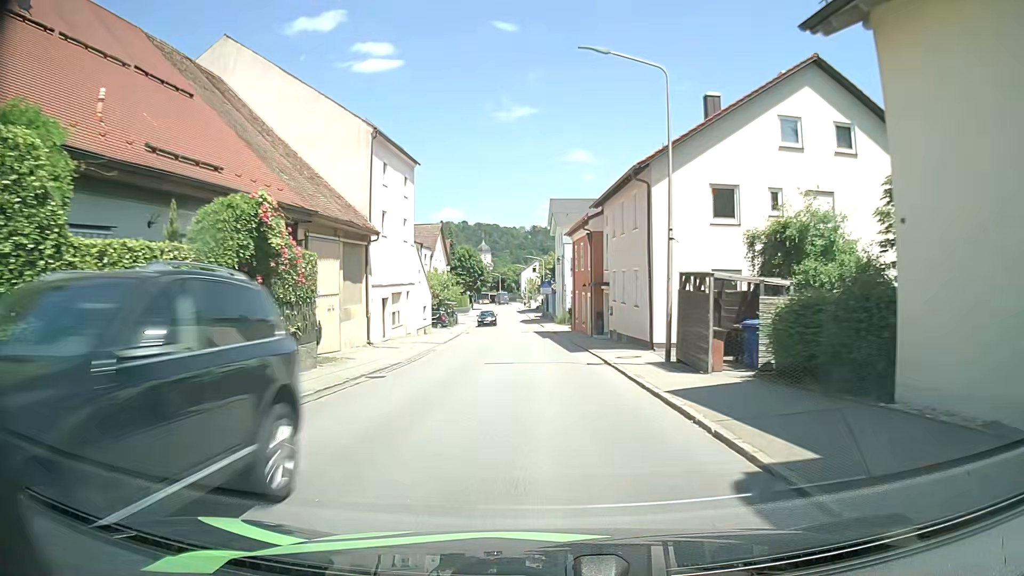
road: tertiary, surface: asphalt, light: Day
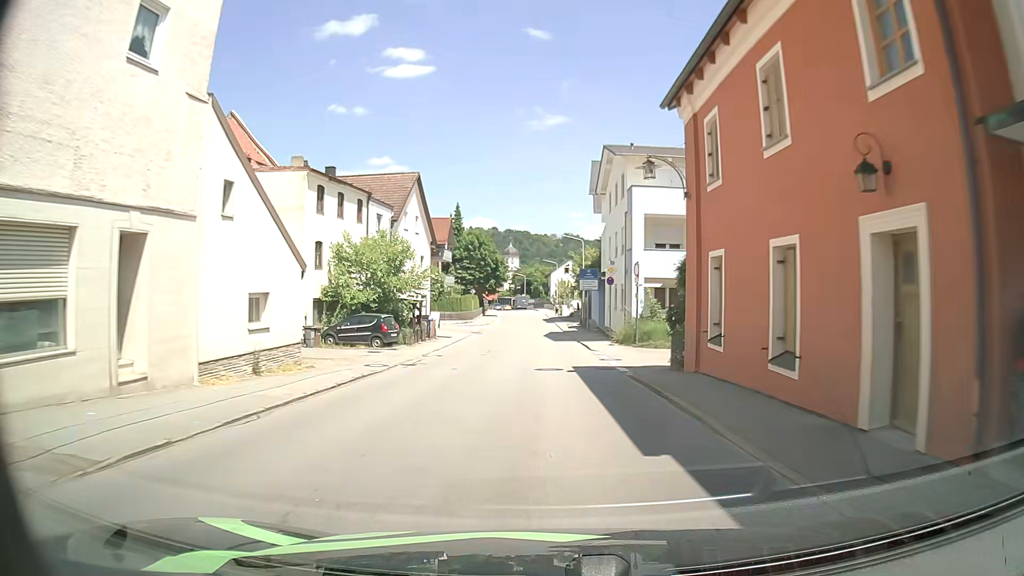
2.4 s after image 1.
(-0.9, +30.2) m; -3°
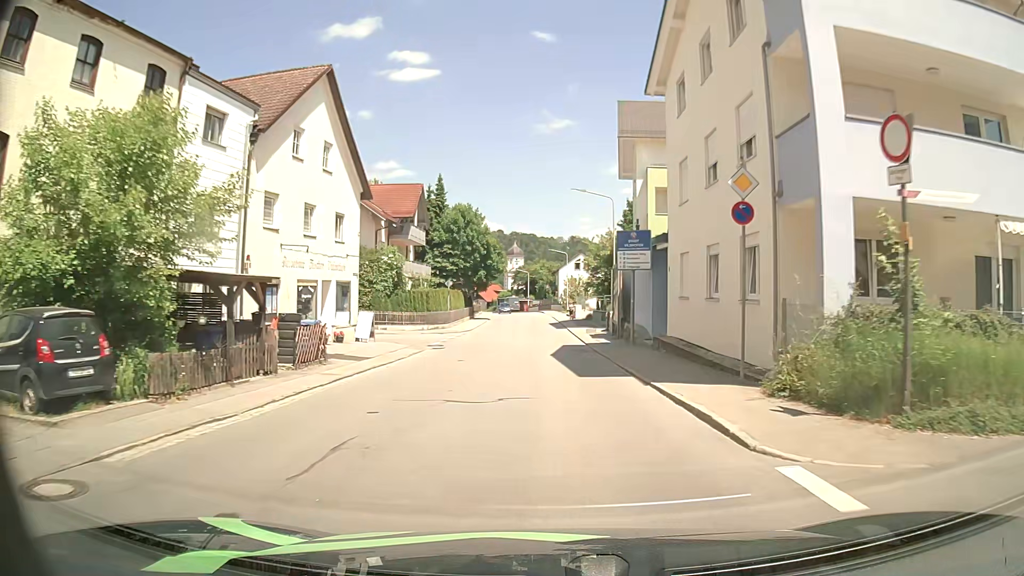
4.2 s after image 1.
(+0.1, +21.2) m; 0°
(0, +10) (0, +20) (0, +30) (-1, +40) (-1, +50) (-1, +60) (-1, +70) (-2, +80) (-3, +90) (-4, +100) m
